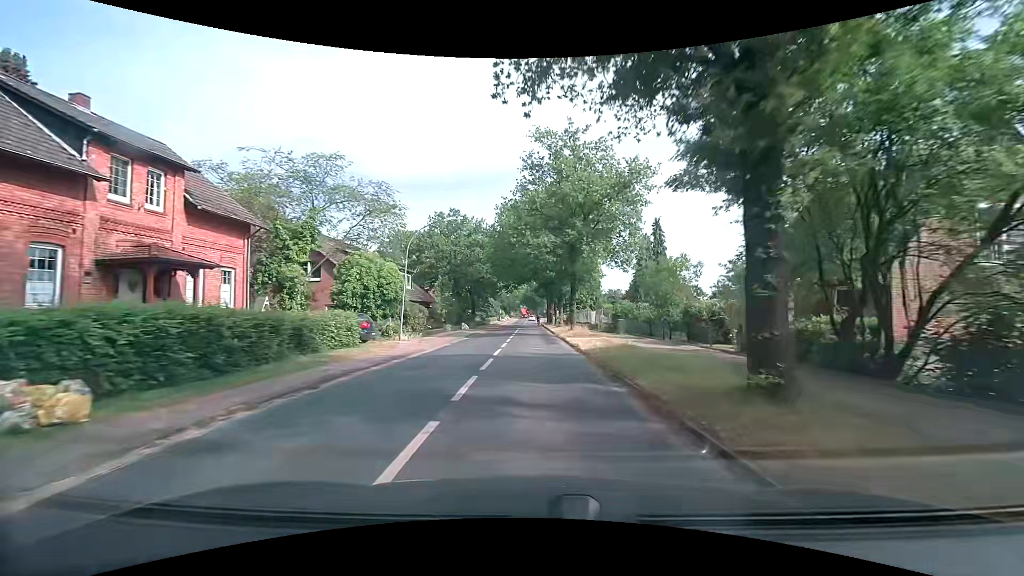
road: secondary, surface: asphalt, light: Day
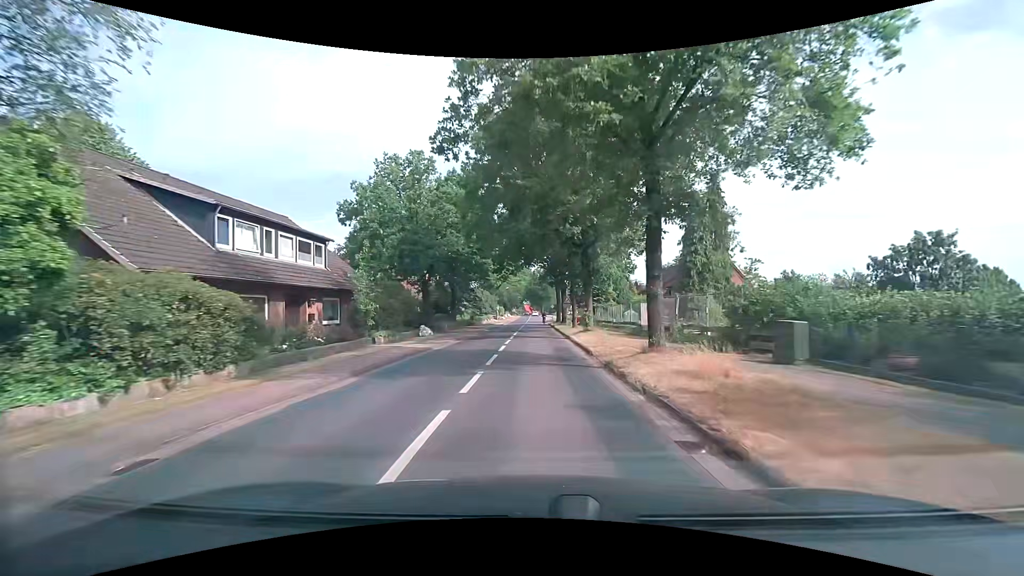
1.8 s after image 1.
(-0.3, +21.7) m; -1°
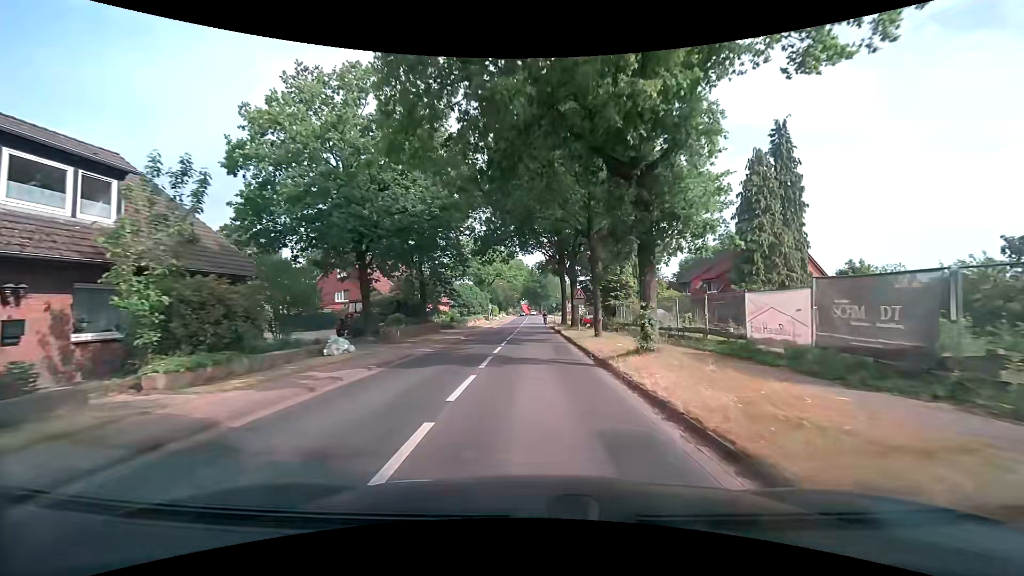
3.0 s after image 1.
(0.0, +14.4) m; 0°
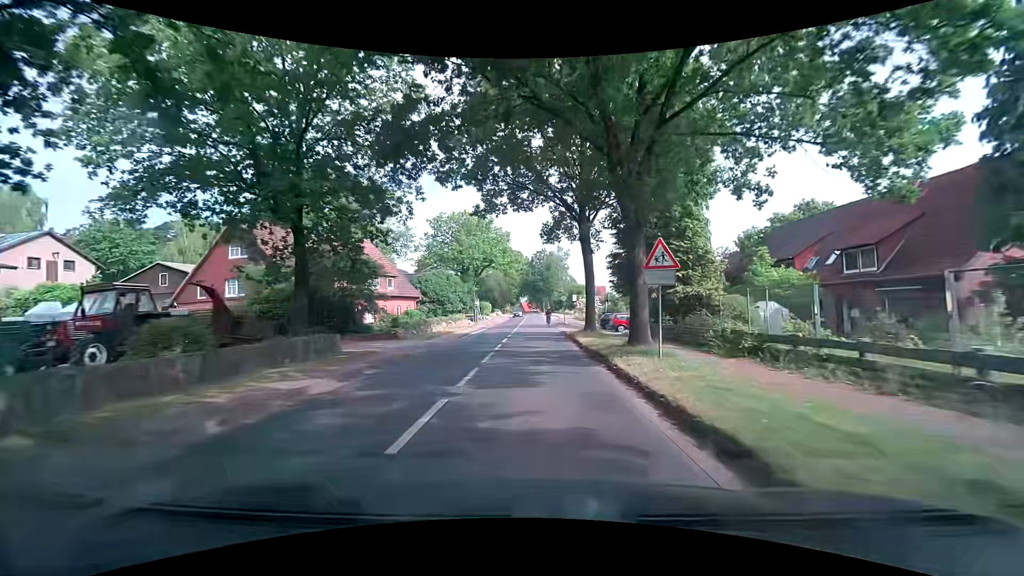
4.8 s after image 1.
(+0.1, +21.0) m; 0°
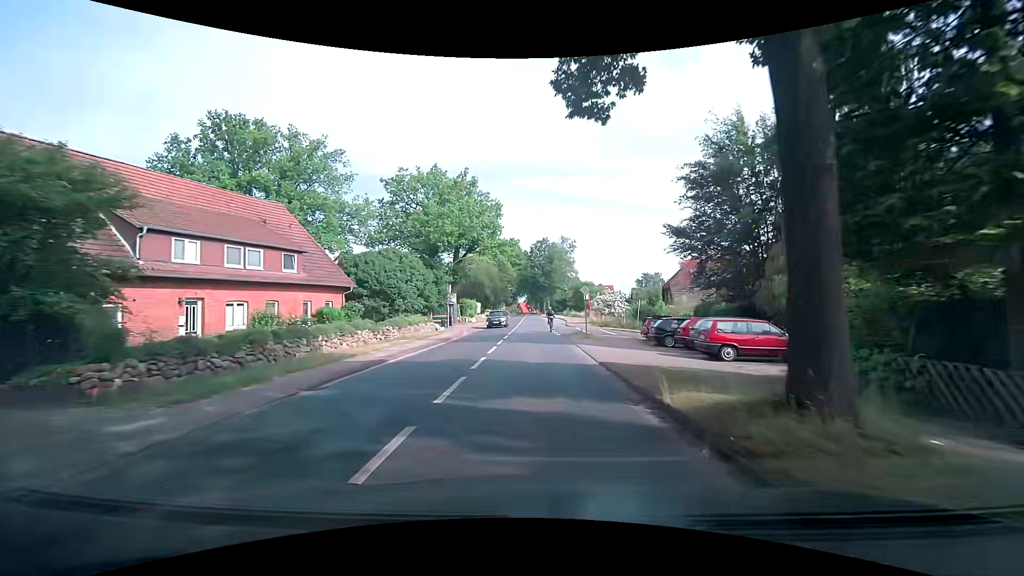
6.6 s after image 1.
(-0.1, +19.8) m; 0°
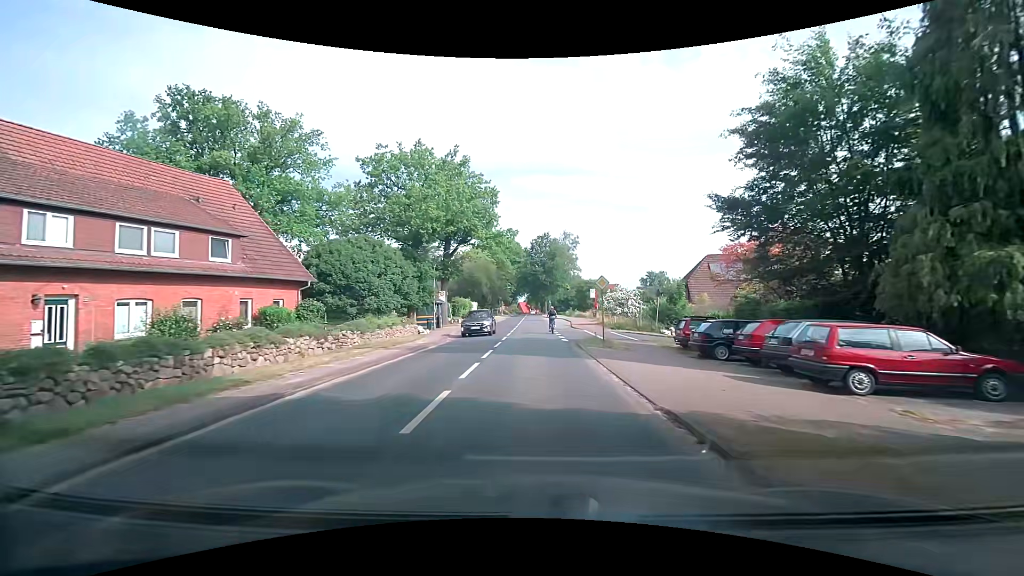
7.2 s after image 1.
(0.0, +6.4) m; -1°
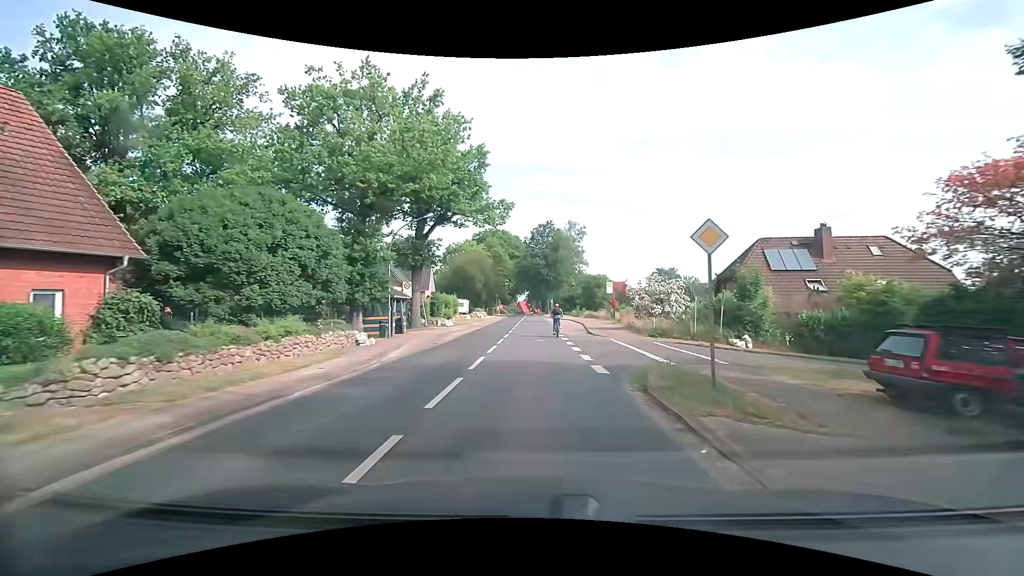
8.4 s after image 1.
(0.0, +12.2) m; 0°
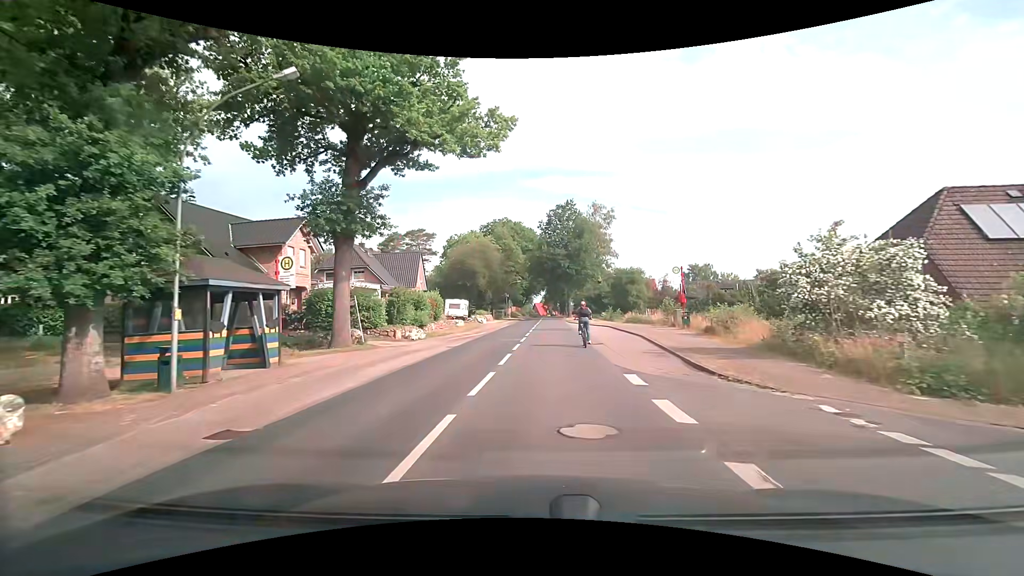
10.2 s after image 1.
(+0.1, +16.8) m; -1°
(0, +10) (0, +20) (-1, +30) (0, +40) (0, +50) (0, +60) (+1, +70) (+2, +80) (+2, +90) (+3, +100) m
